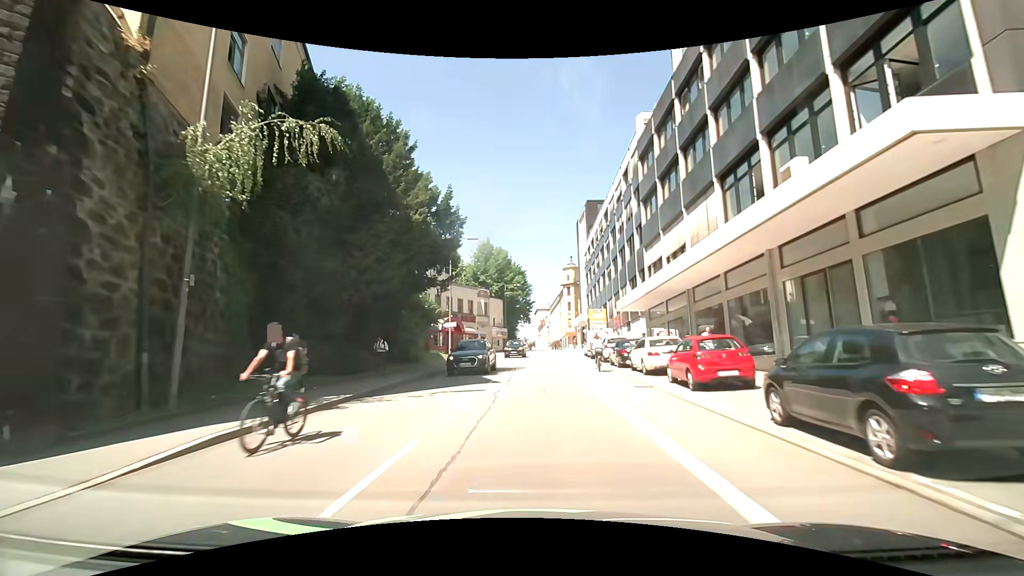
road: tertiary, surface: asphalt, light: Day
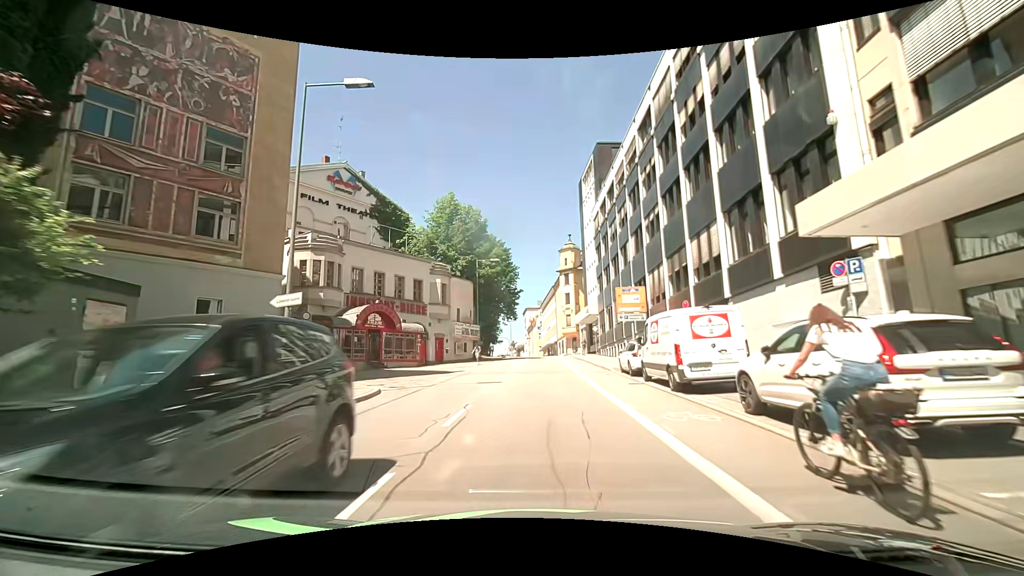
(+0.4, +25.7) m; +1°
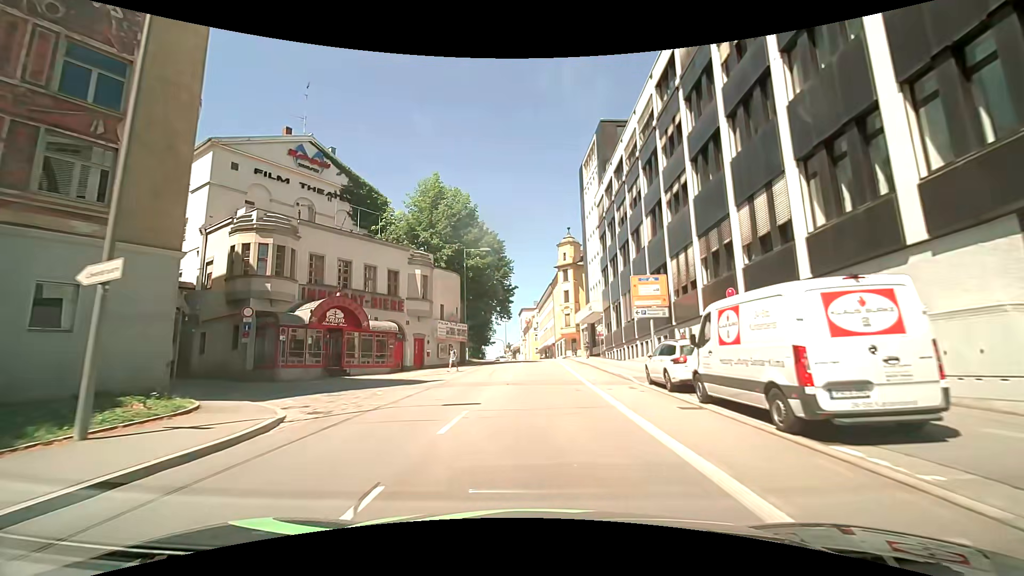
(+0.1, +6.4) m; 0°
(0, +10) (0, +20) (+1, +30) (+1, +40) (+1, +50) (+1, +60) (+1, +70) (+1, +80) (-1, +90) (-4, +99) m
